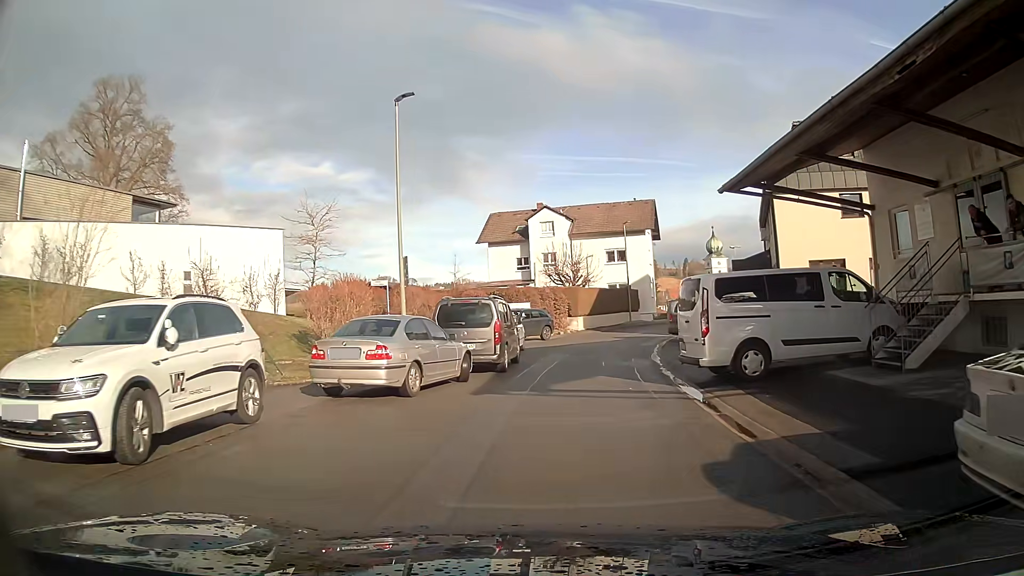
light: Day
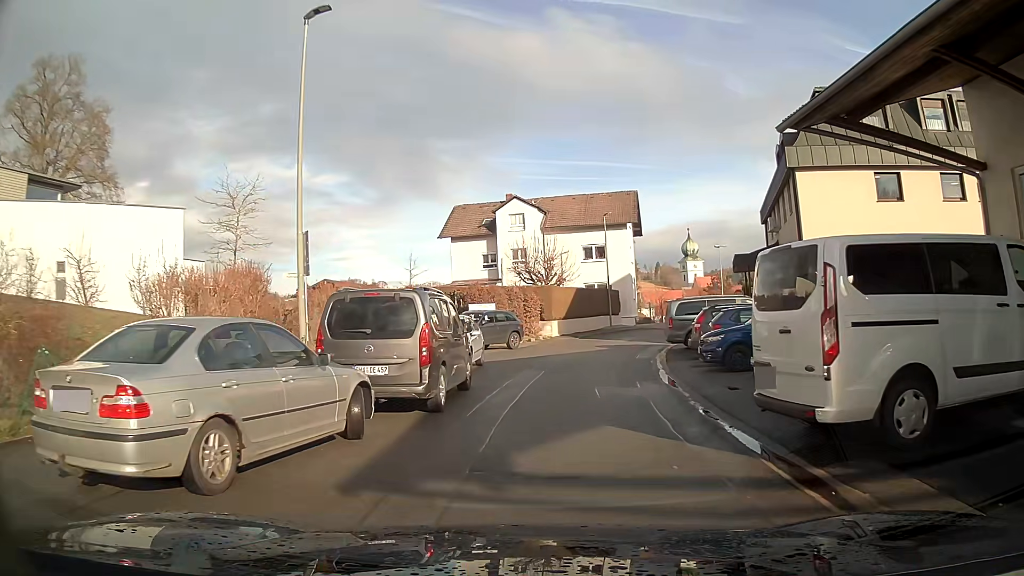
(+0.2, +6.4) m; +2°
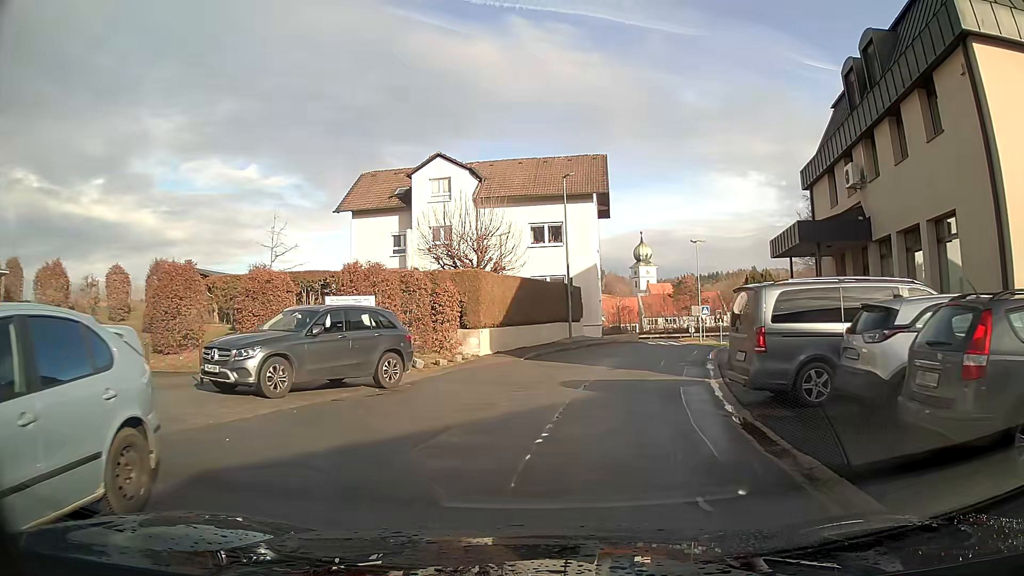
(+0.7, +15.2) m; +5°
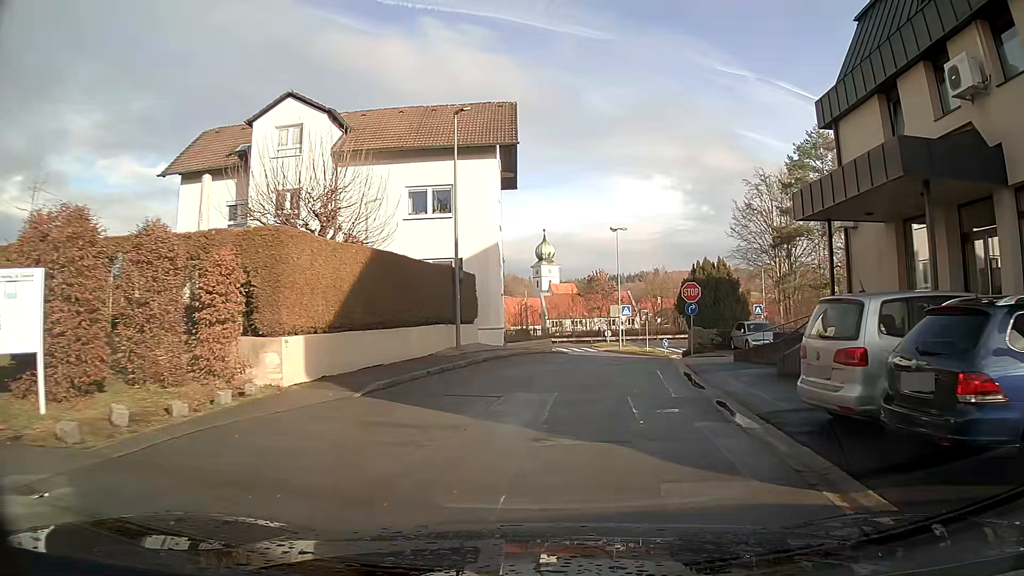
(+0.8, +10.8) m; +9°
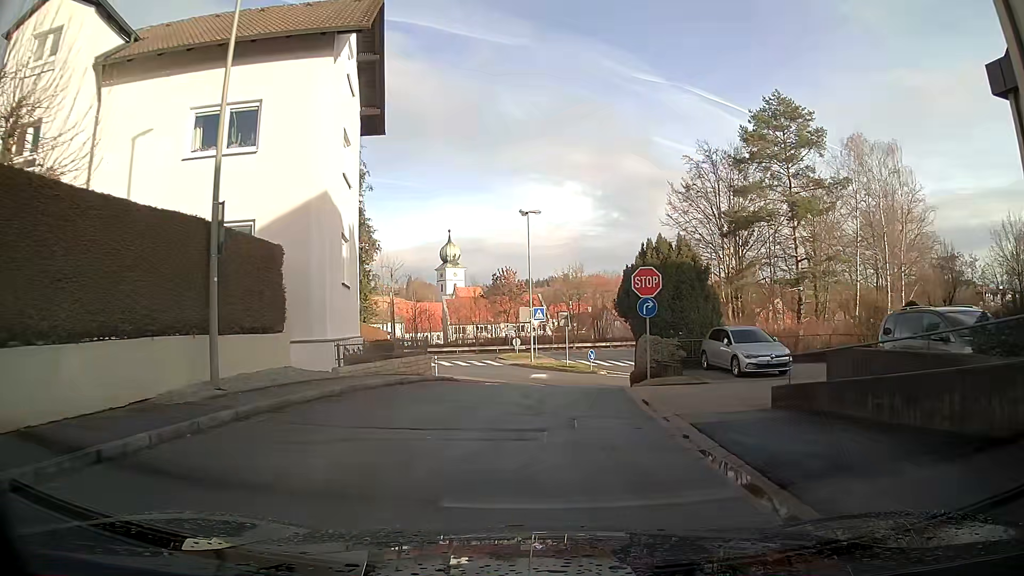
(+0.8, +11.5) m; +6°
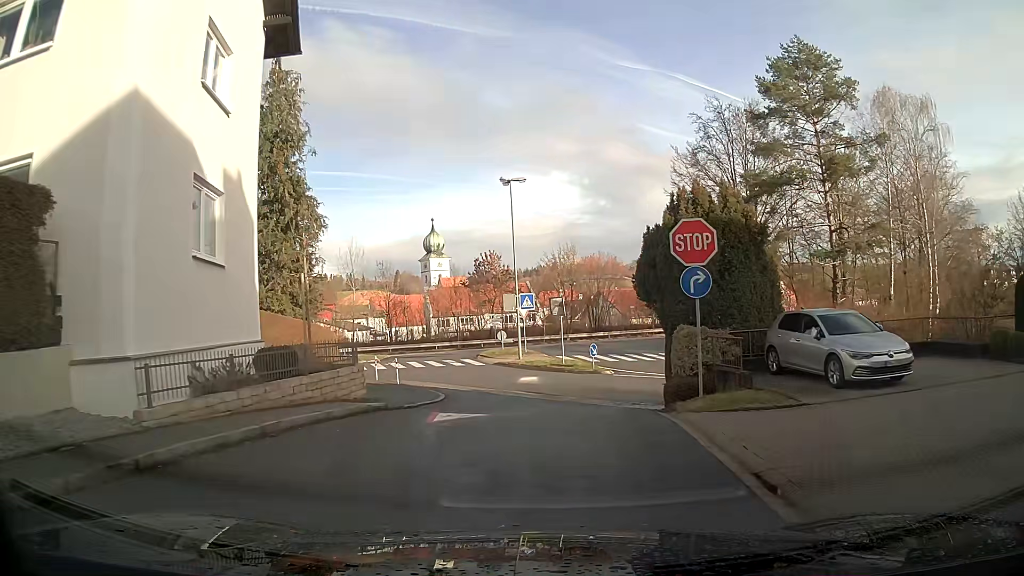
(0.0, +7.6) m; 0°
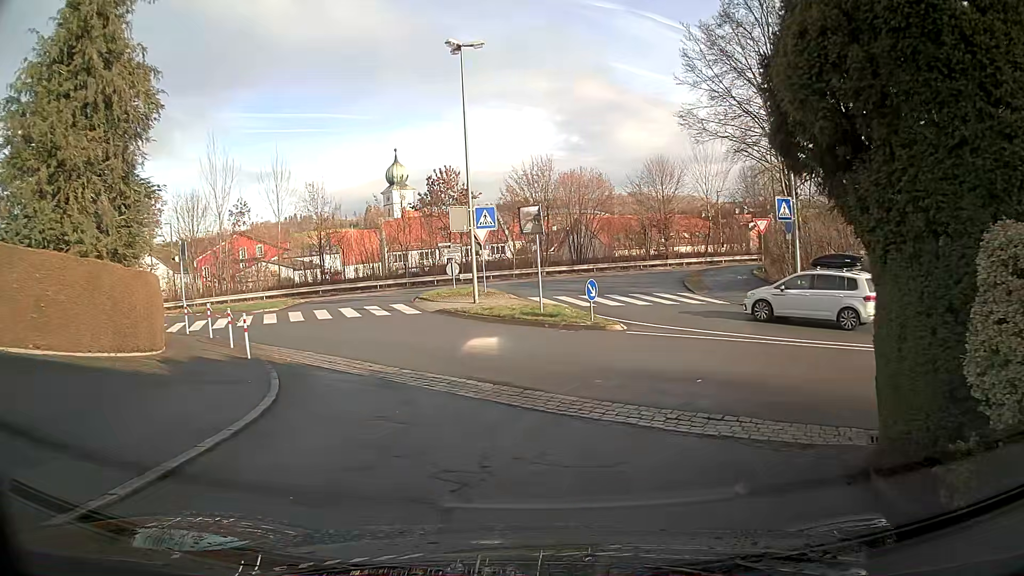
(+0.3, +11.9) m; +4°
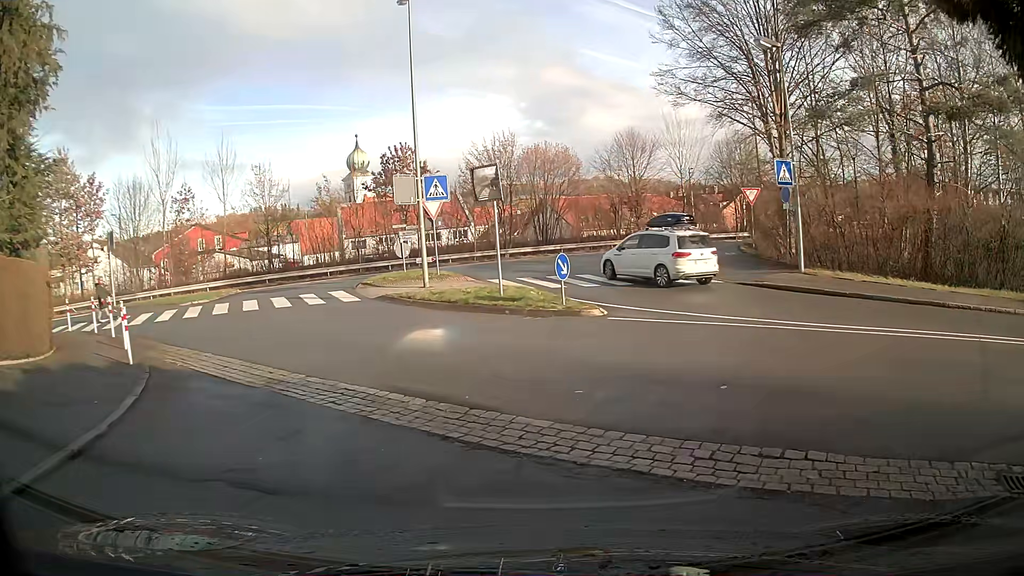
(+0.1, +3.5) m; +4°
